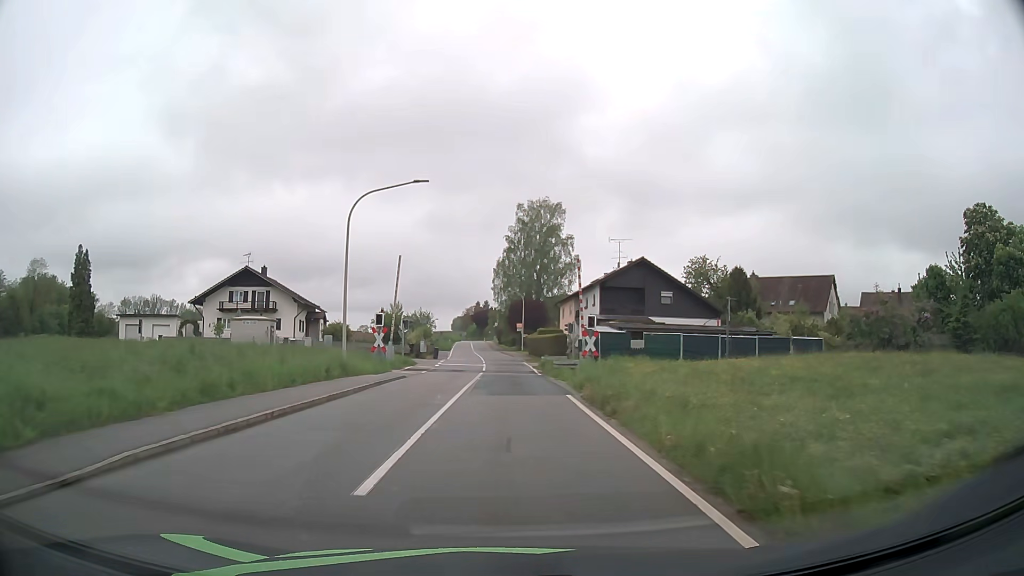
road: tertiary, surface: asphalt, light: Day
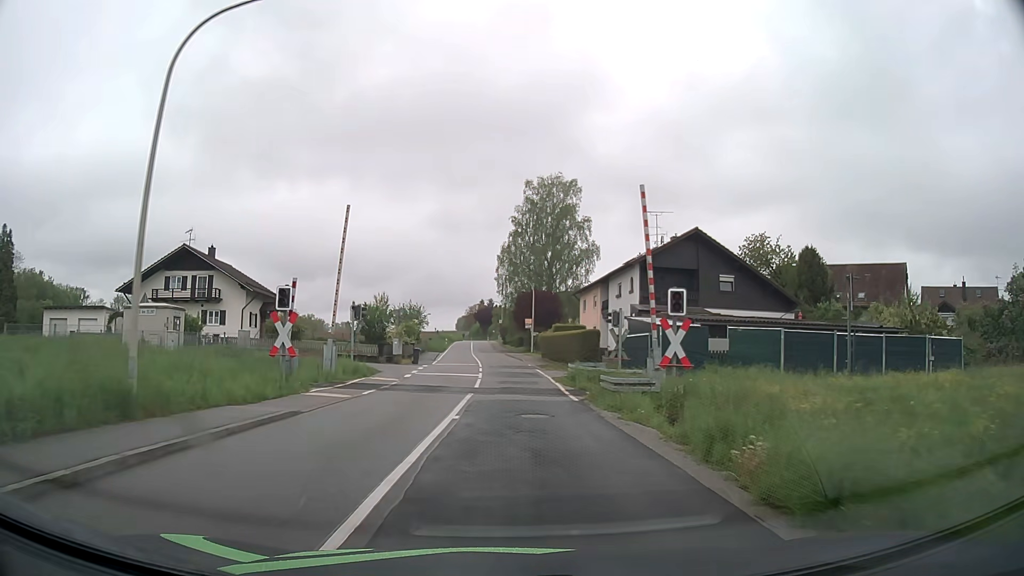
(0.0, +15.2) m; 0°
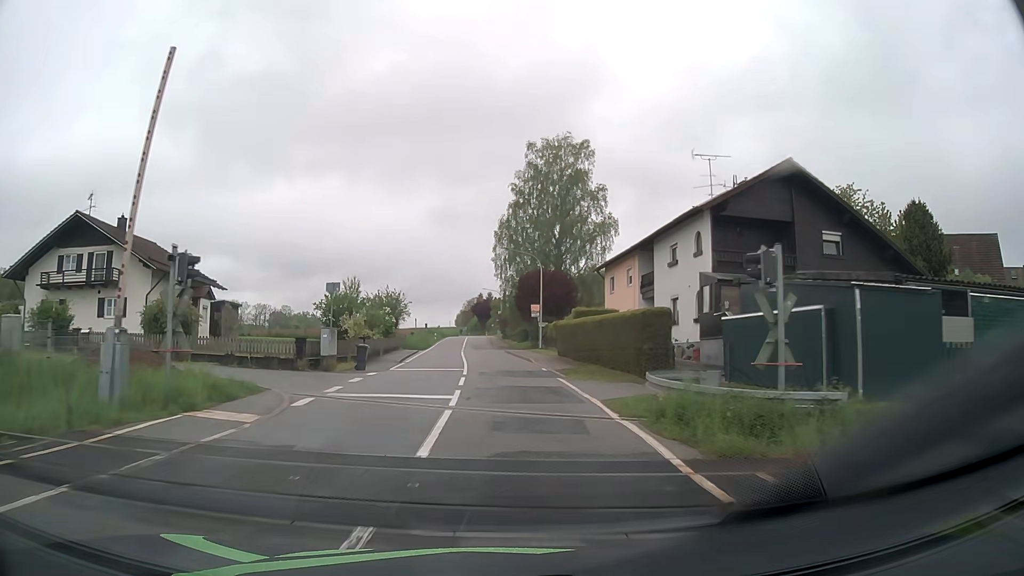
(0.0, +15.4) m; 0°
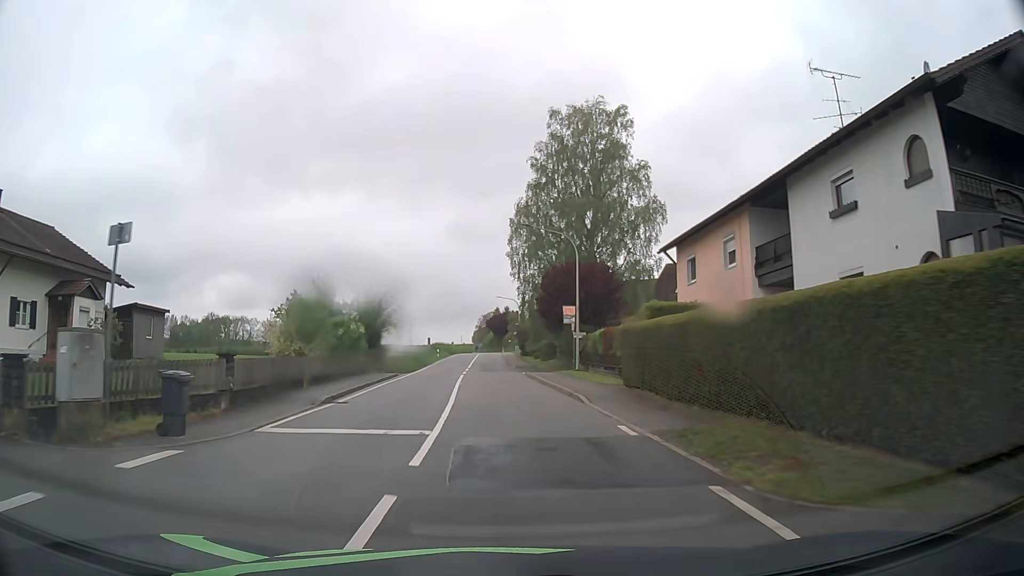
(0.0, +15.5) m; -1°
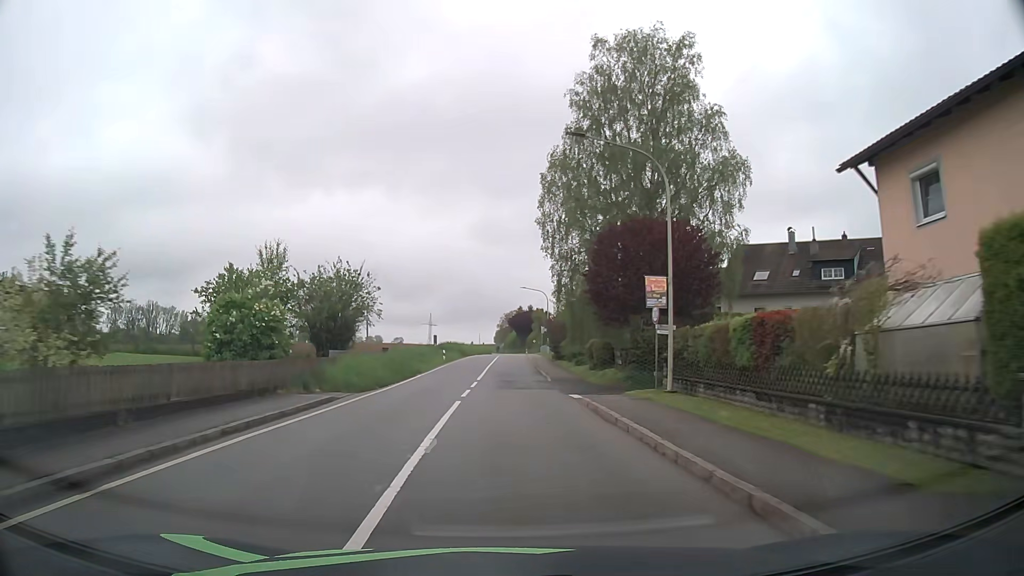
(-0.5, +15.6) m; -3°
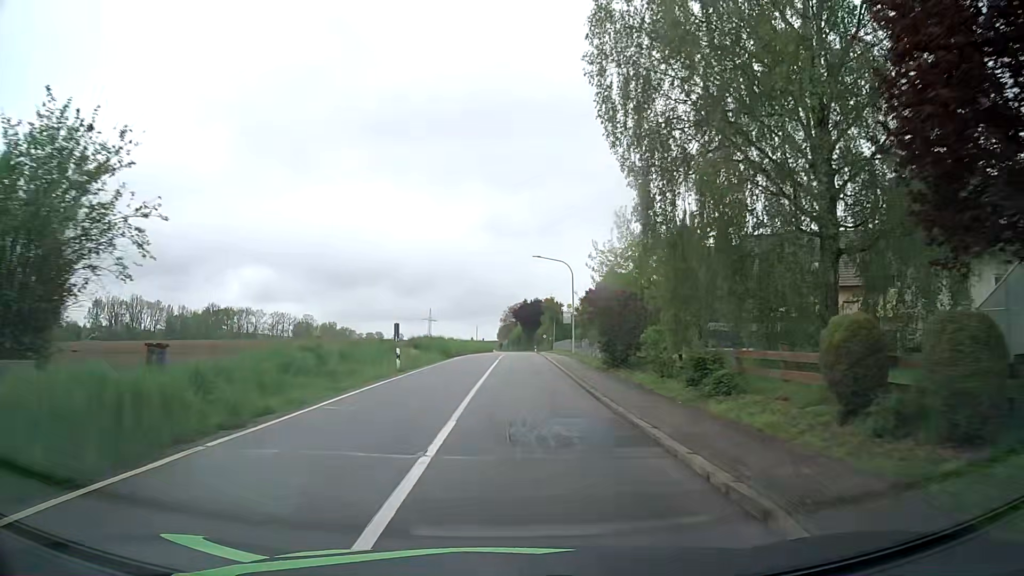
(-0.1, +23.5) m; 0°
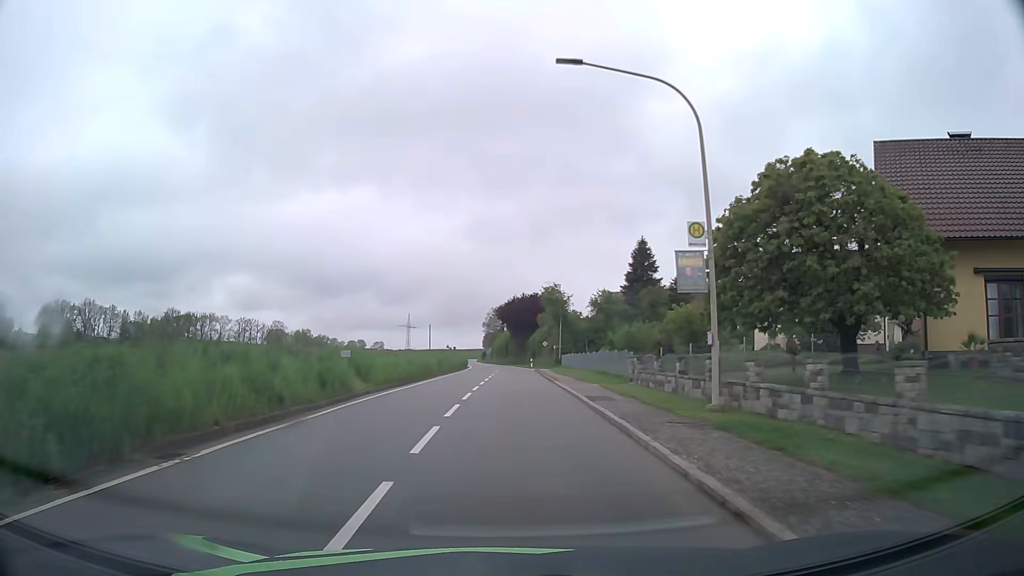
(+0.7, +37.4) m; +1°
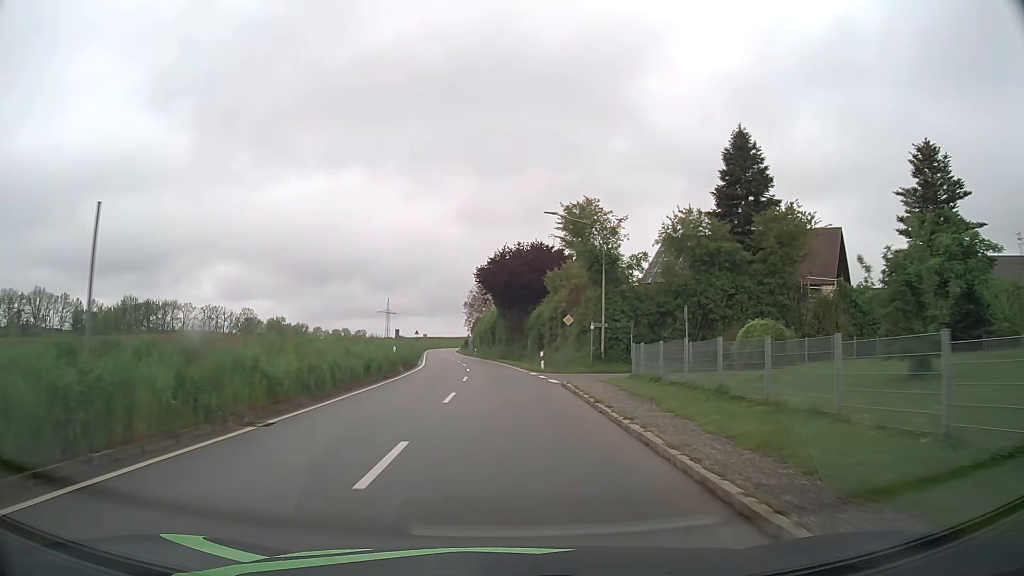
(+0.3, +37.5) m; +1°
(0, +10) (0, +20) (0, +30) (-1, +40) (-2, +50) (-3, +60) (-4, +70) (-6, +80) (-7, +90) (-8, +100) m
